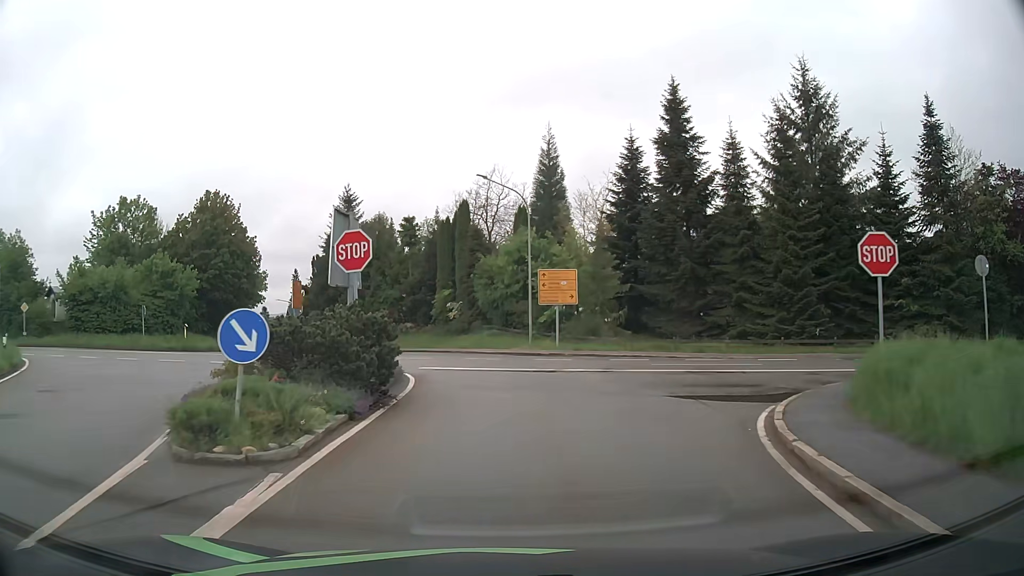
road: tertiary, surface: asphalt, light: Day
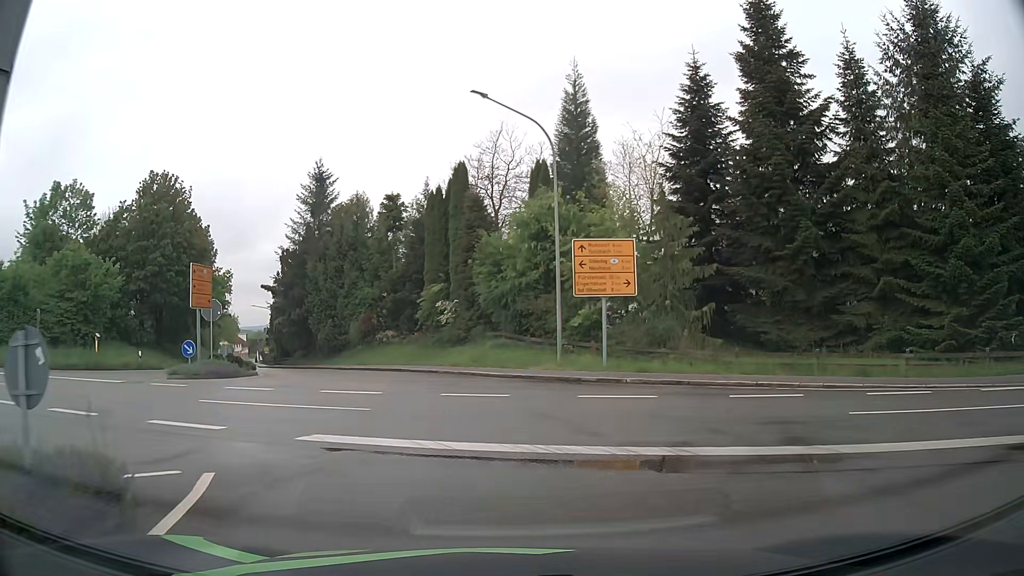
(0.0, +13.2) m; -1°
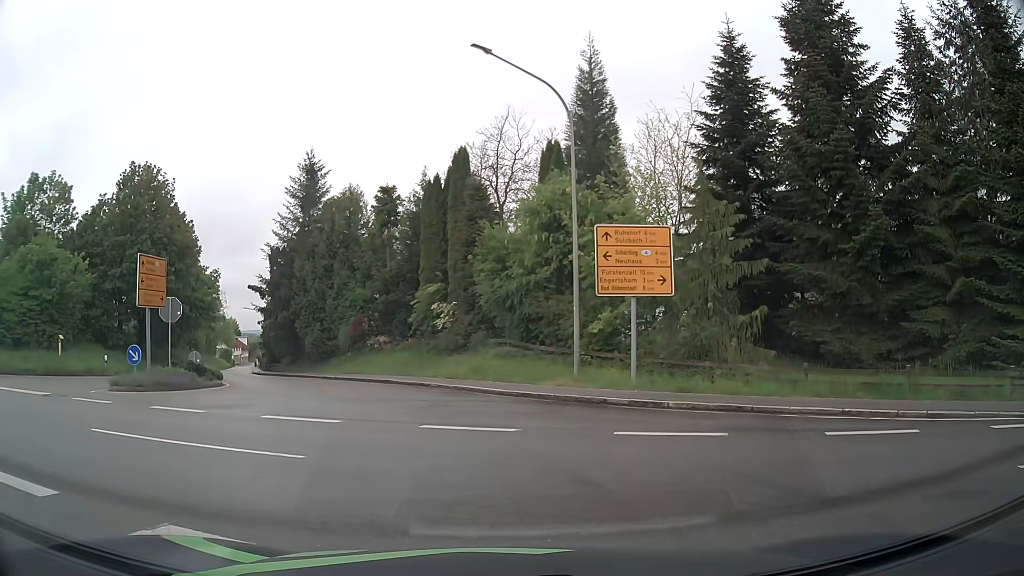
(0.0, +3.7) m; -1°
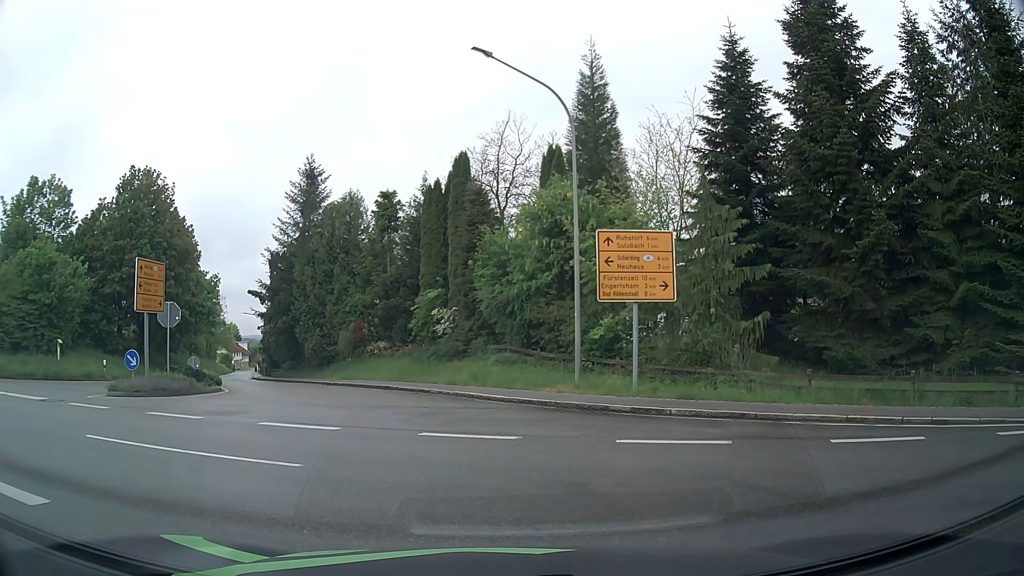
(0.0, +0.2) m; 0°
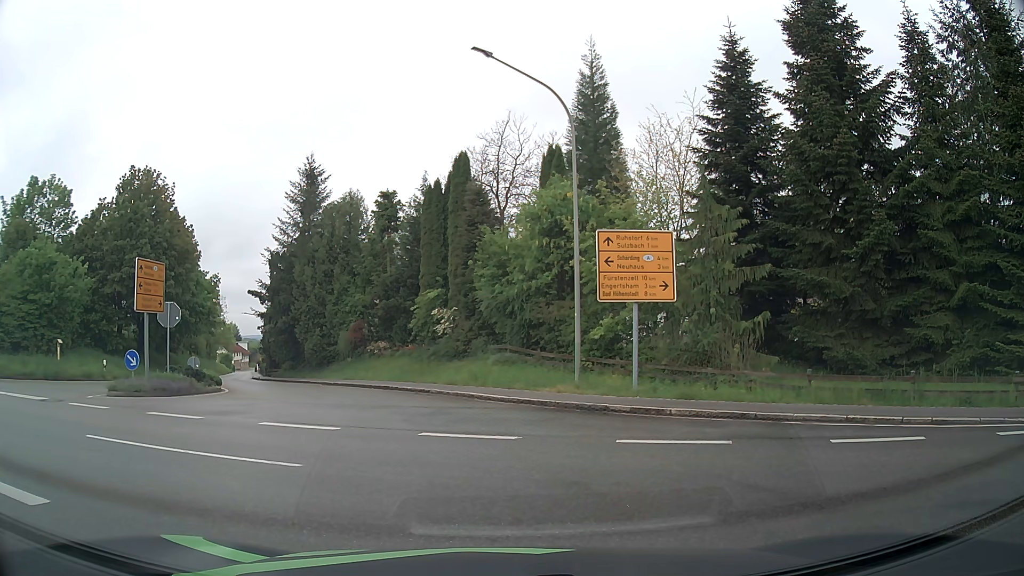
(0.0, 0.0) m; 0°
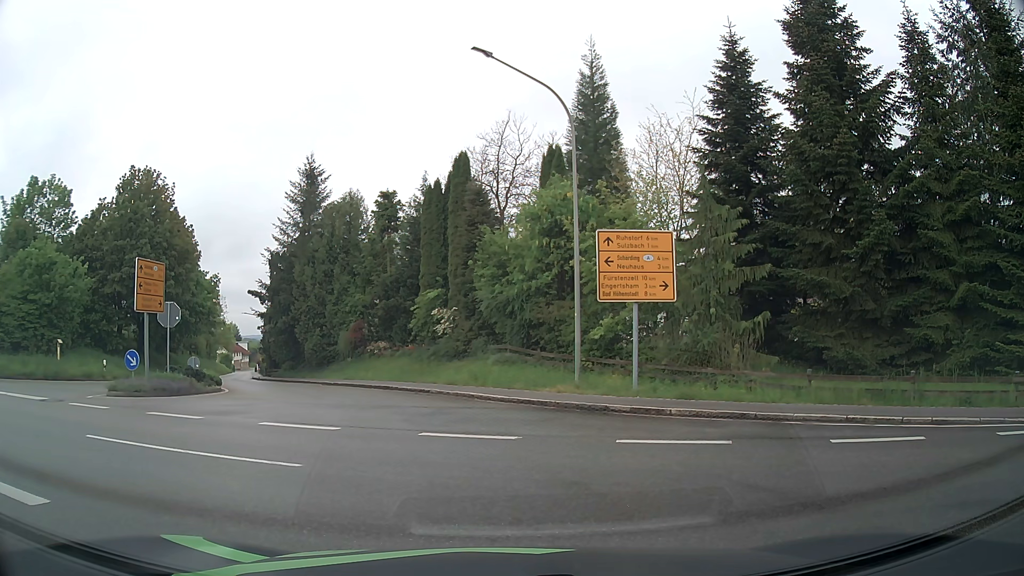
(0.0, 0.0) m; 0°
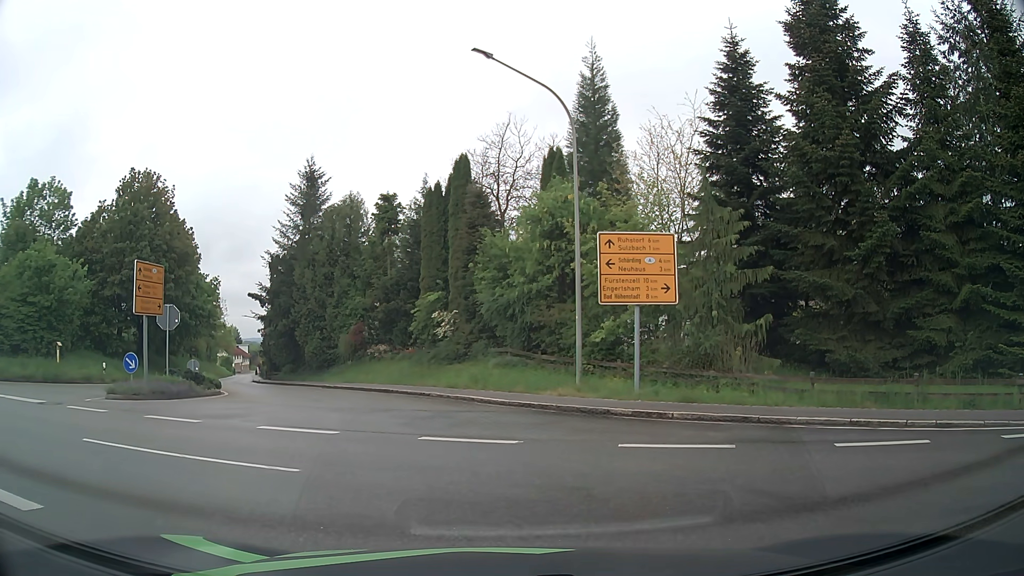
(0.0, +0.1) m; 0°
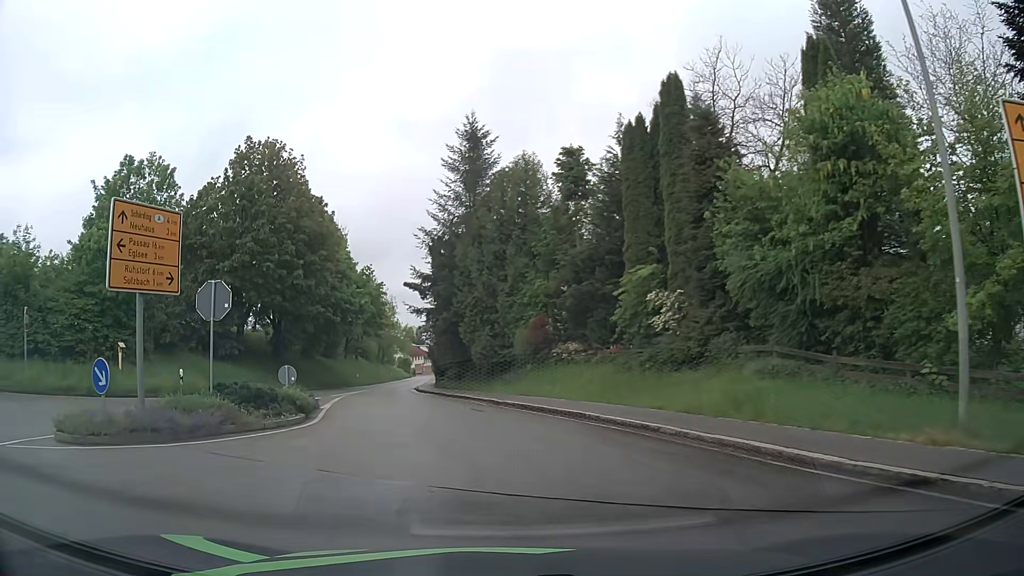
(-1.3, +10.9) m; -14°
